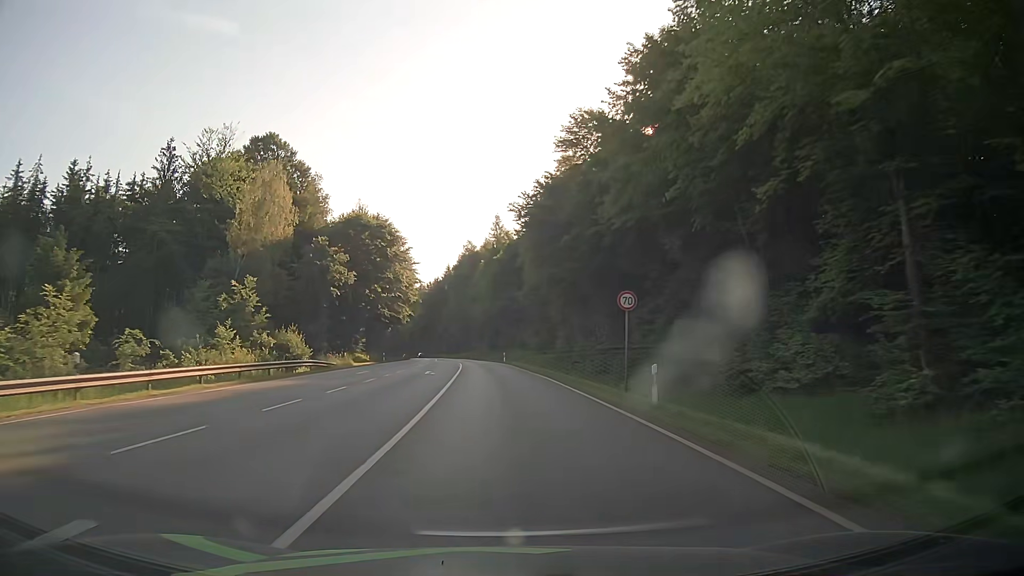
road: secondary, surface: asphalt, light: Day
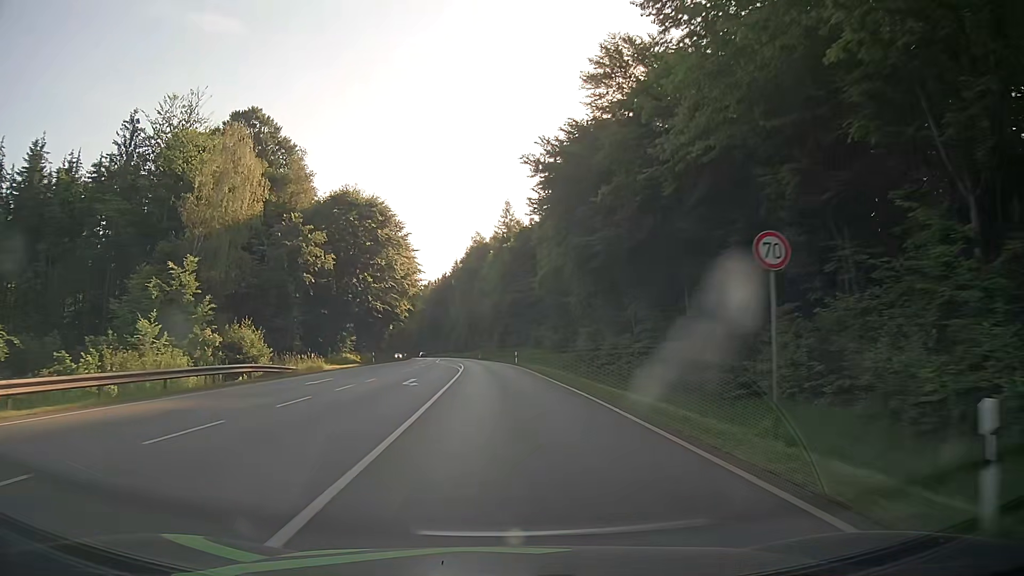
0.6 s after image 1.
(-0.1, +11.1) m; -1°
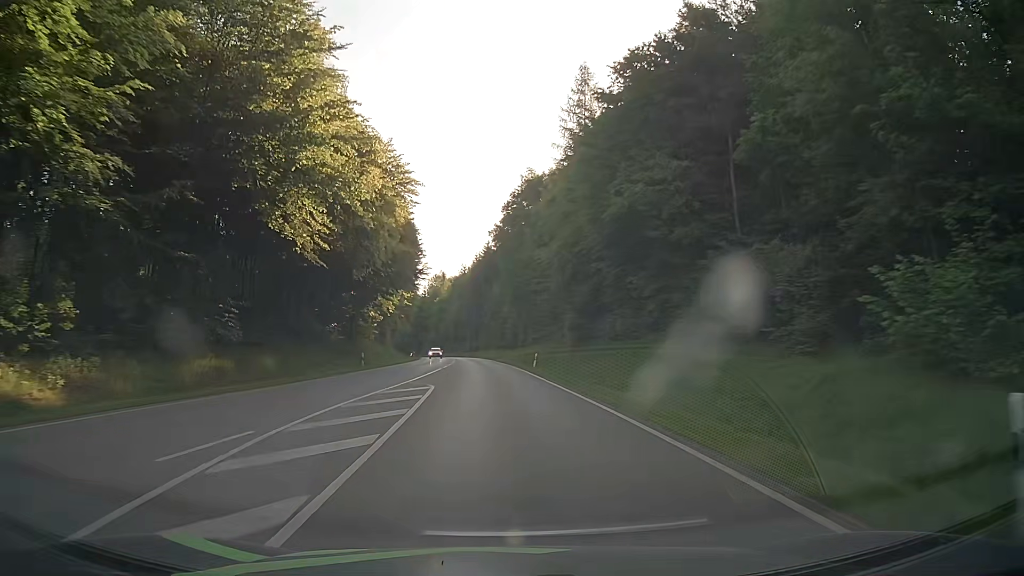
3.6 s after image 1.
(-1.9, +55.6) m; -4°
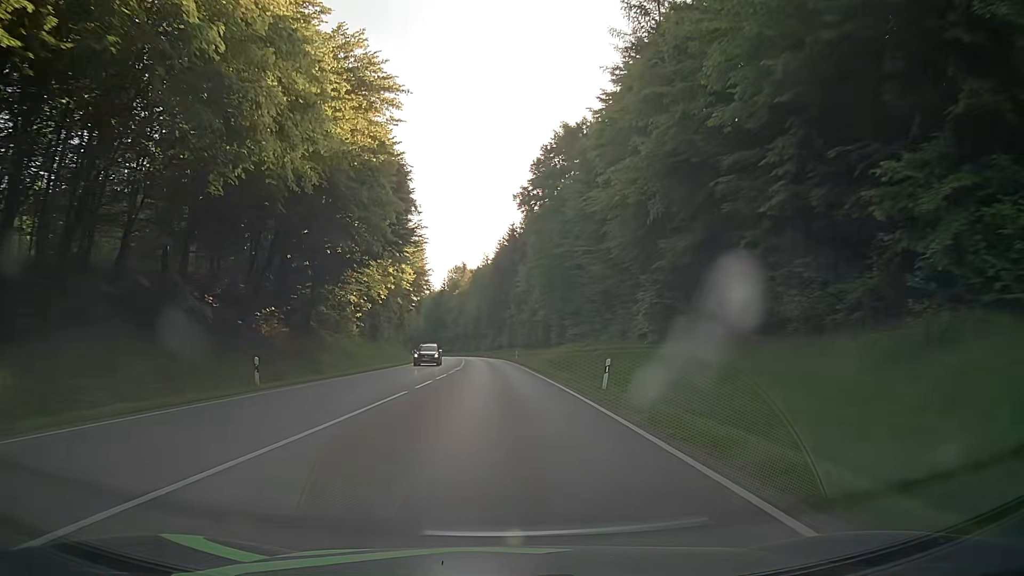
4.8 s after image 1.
(-0.6, +22.4) m; -3°
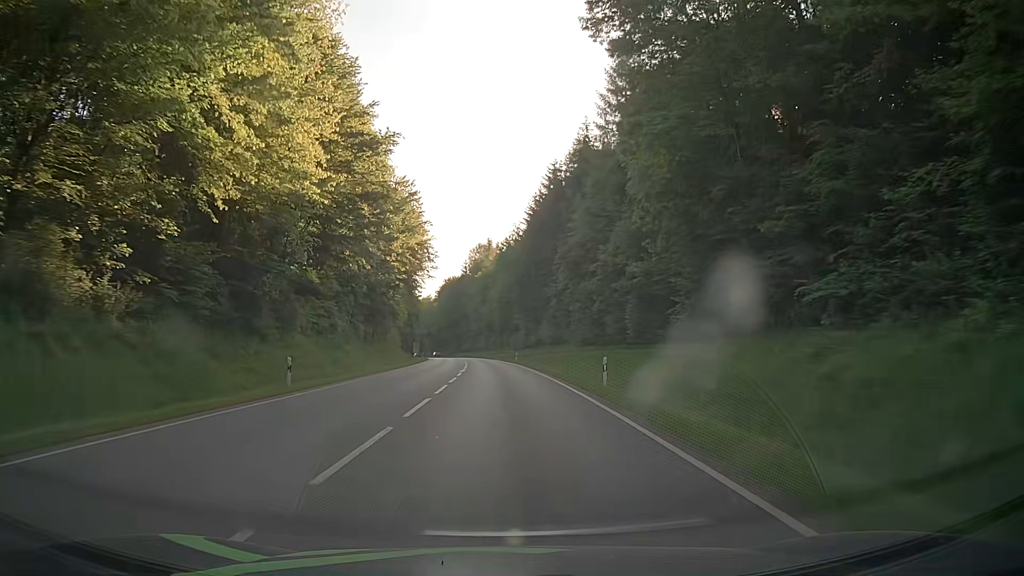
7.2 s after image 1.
(-1.0, +44.7) m; -3°
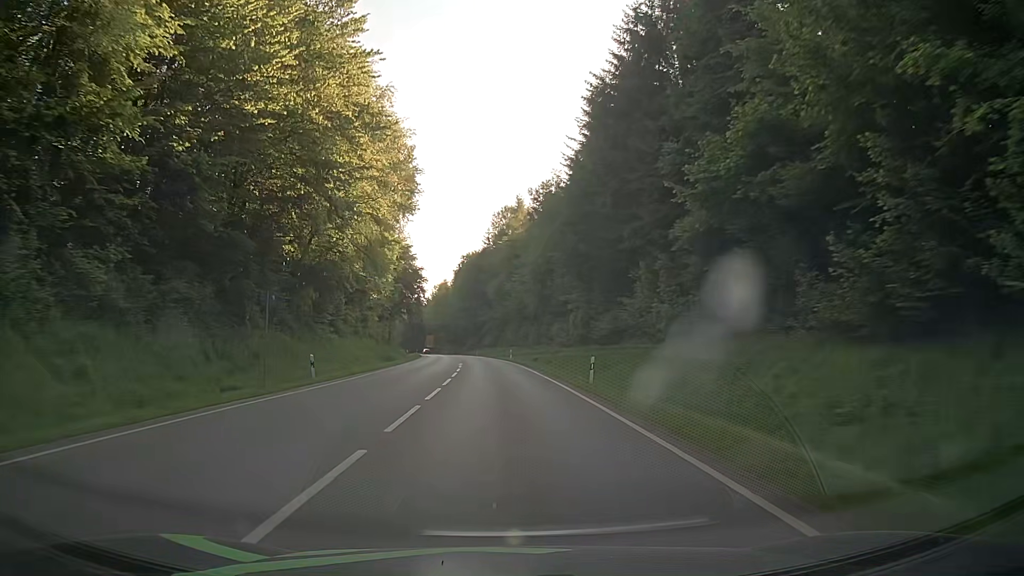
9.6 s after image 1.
(-0.8, +44.7) m; -2°
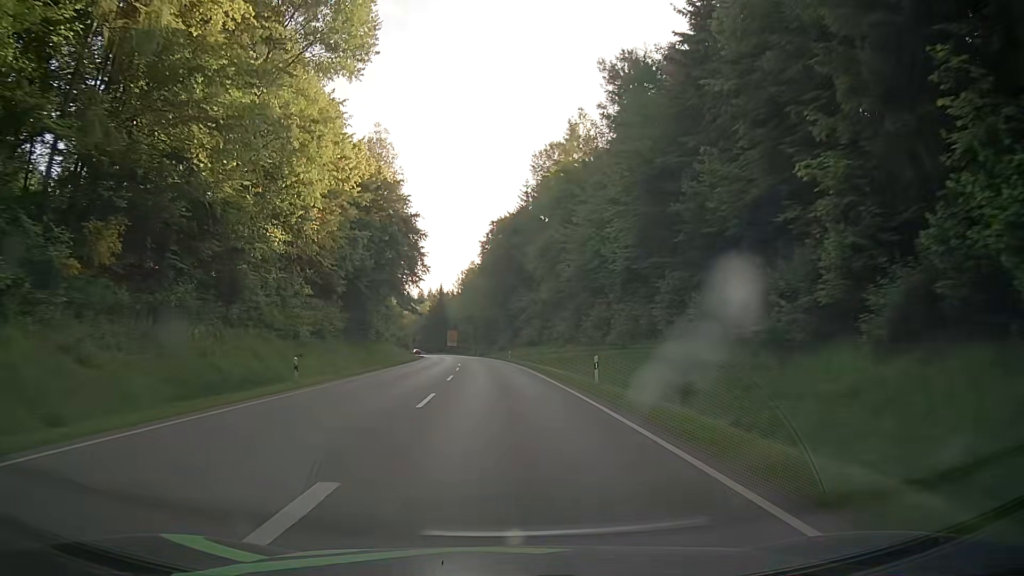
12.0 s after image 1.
(-1.3, +44.6) m; -4°
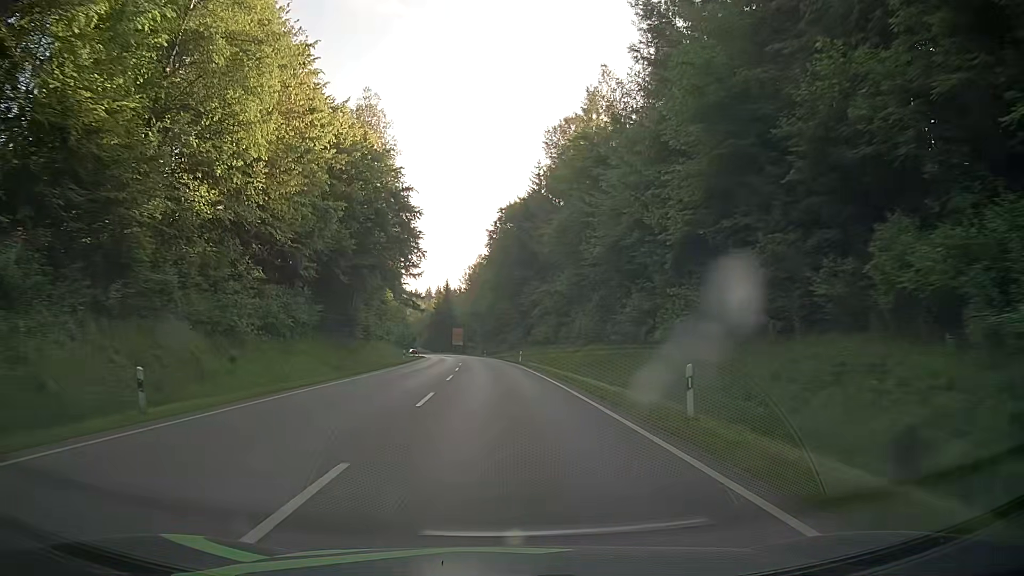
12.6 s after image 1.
(0.0, +11.2) m; 0°
(0, +10) (0, +20) (-1, +30) (-1, +40) (-2, +50) (-3, +60) (-3, +70) (-4, +80) (-6, +90) (-7, +100) m
